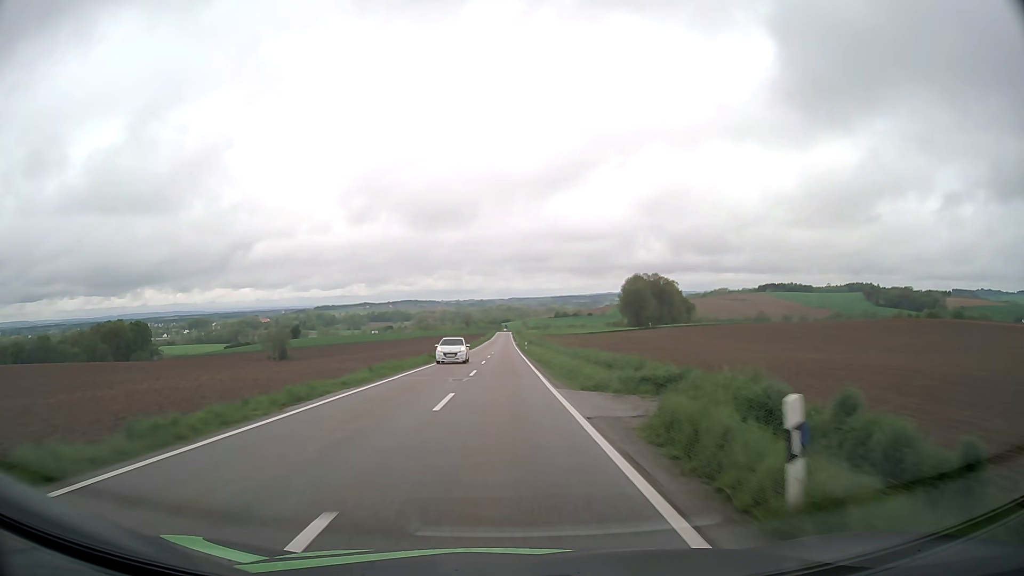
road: tertiary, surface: asphalt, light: Day
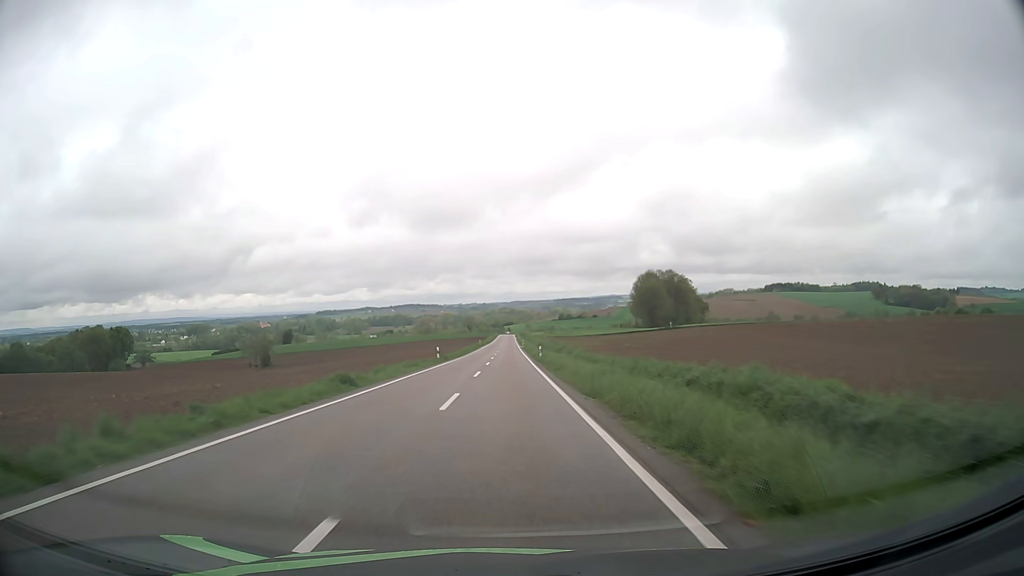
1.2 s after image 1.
(0.0, +24.9) m; 0°
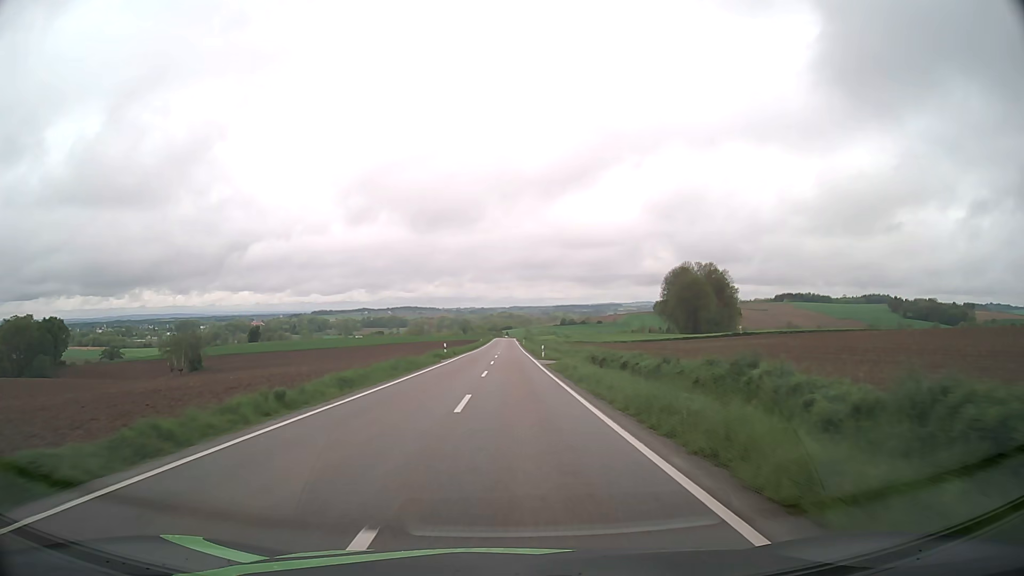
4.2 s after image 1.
(-0.3, +62.4) m; 0°
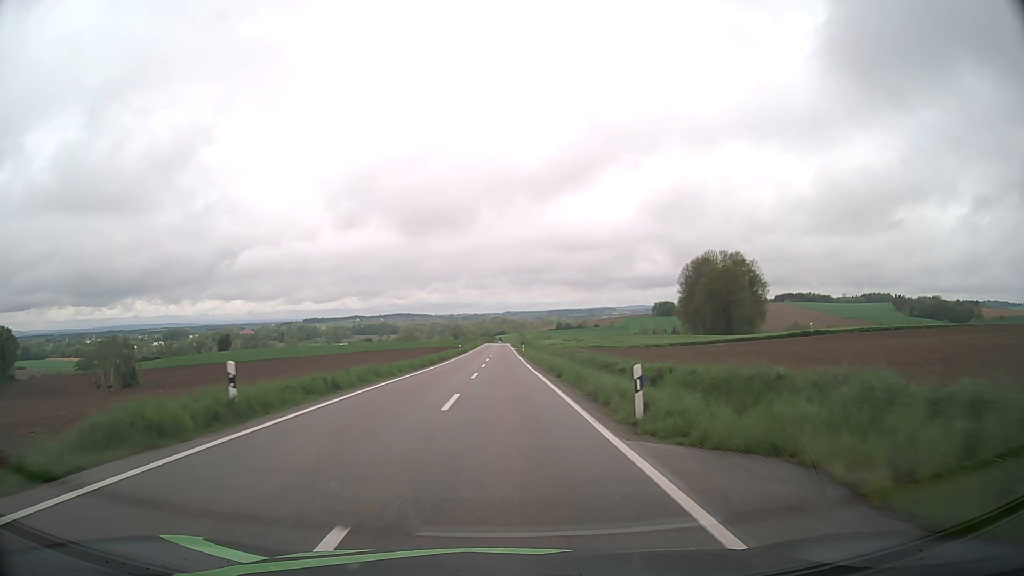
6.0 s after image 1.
(+0.4, +37.5) m; +1°
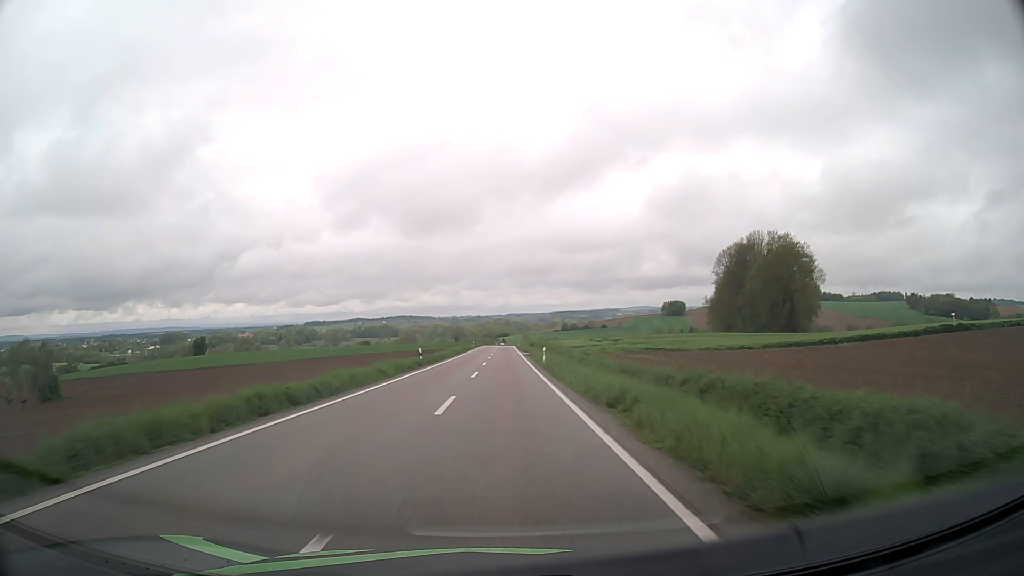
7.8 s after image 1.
(-0.1, +37.5) m; 0°
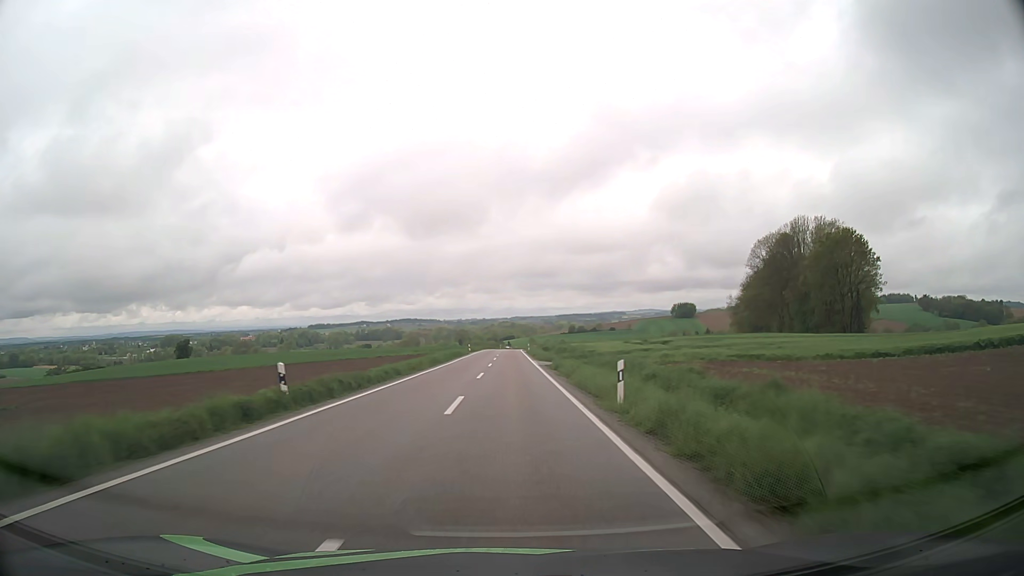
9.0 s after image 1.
(-0.1, +25.0) m; 0°
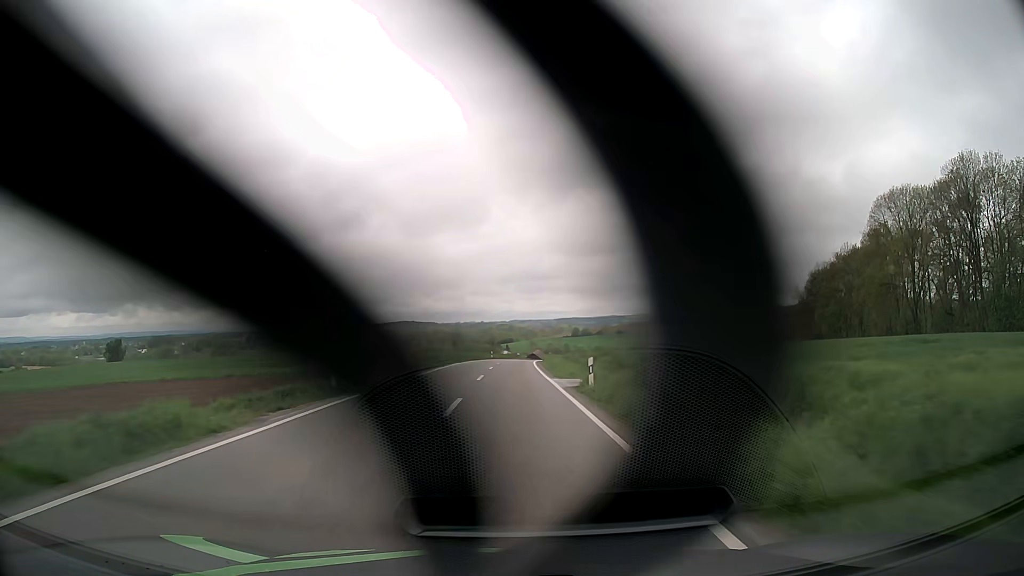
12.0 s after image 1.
(+0.2, +62.5) m; 0°
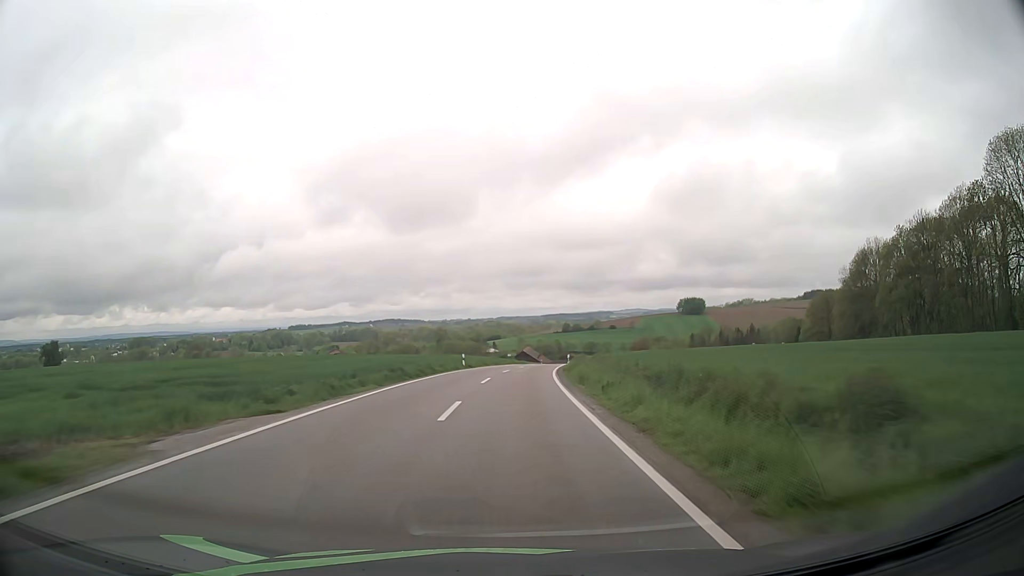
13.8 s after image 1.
(+0.2, +37.5) m; +1°
(0, +10) (0, +20) (+1, +30) (+1, +40) (+2, +50) (+3, +60) (+4, +70) (+5, +80) (+7, +90) (+8, +100) m
